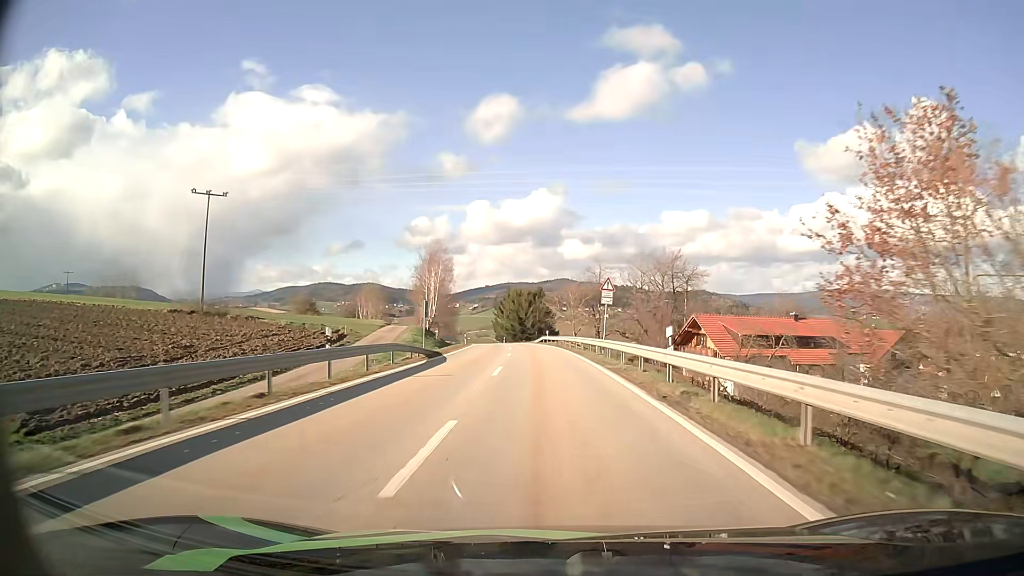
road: secondary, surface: asphalt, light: Day
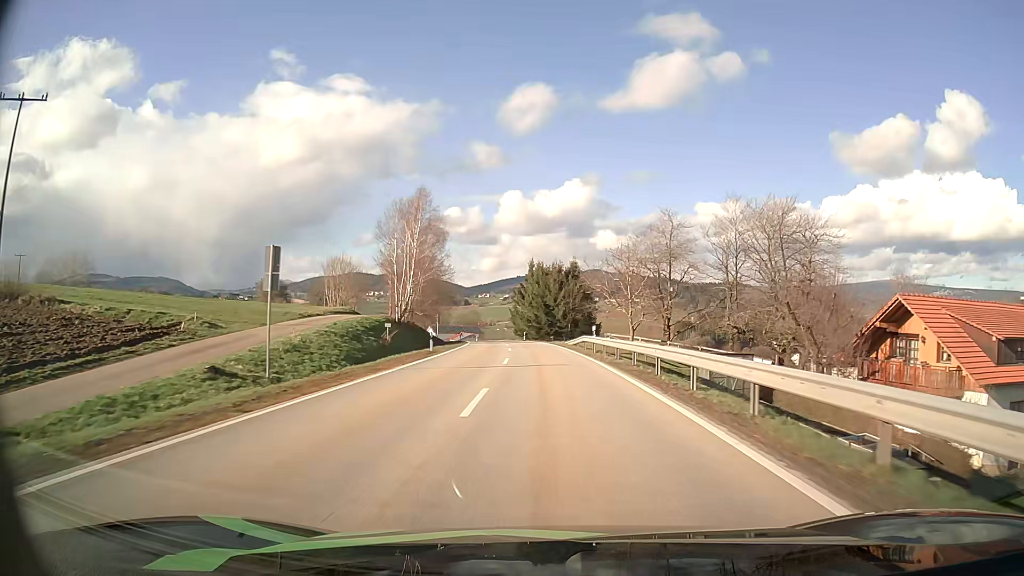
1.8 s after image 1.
(-0.6, +33.7) m; -2°
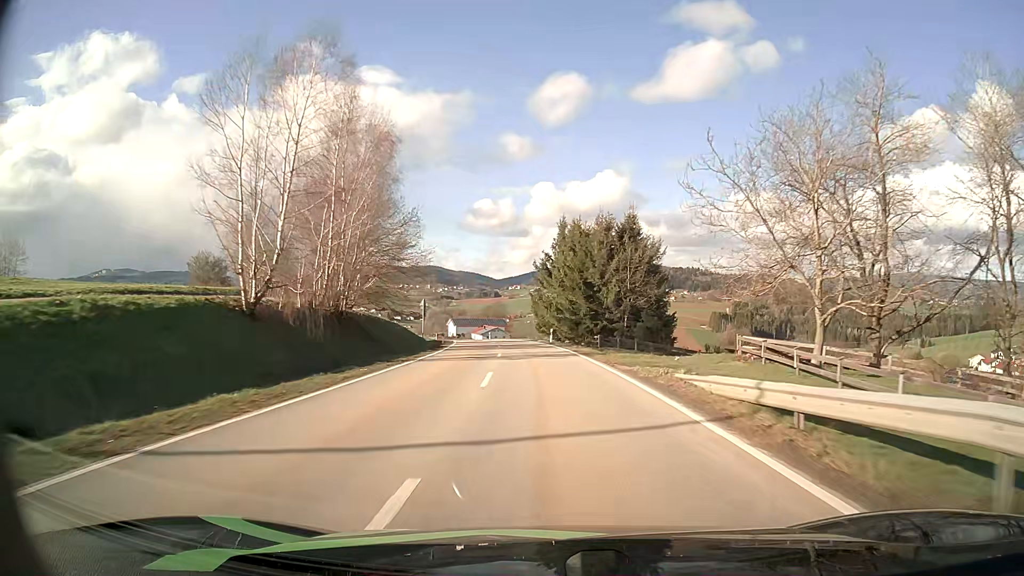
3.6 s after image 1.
(-0.8, +33.8) m; -3°
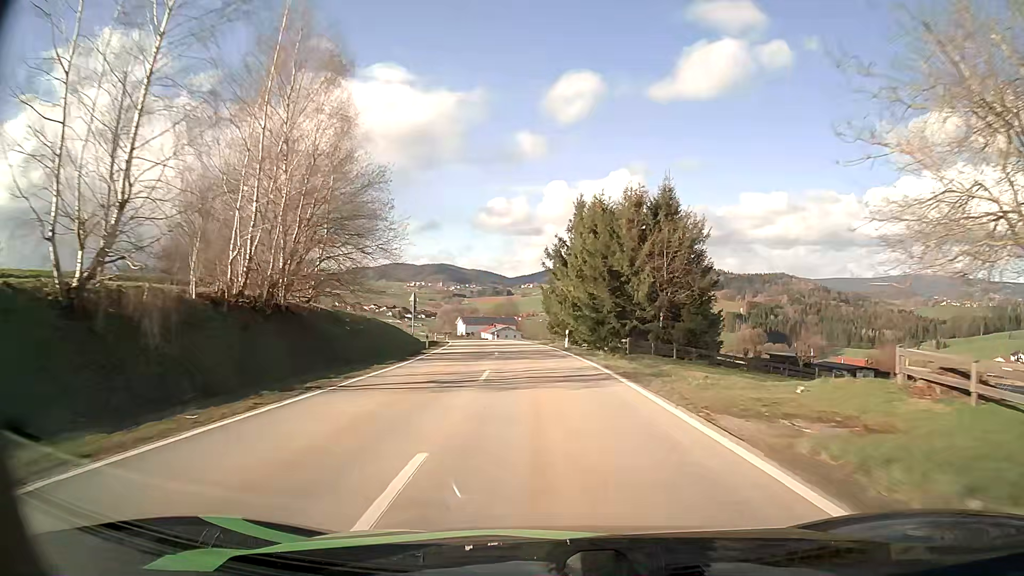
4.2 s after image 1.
(-0.1, +11.1) m; -1°
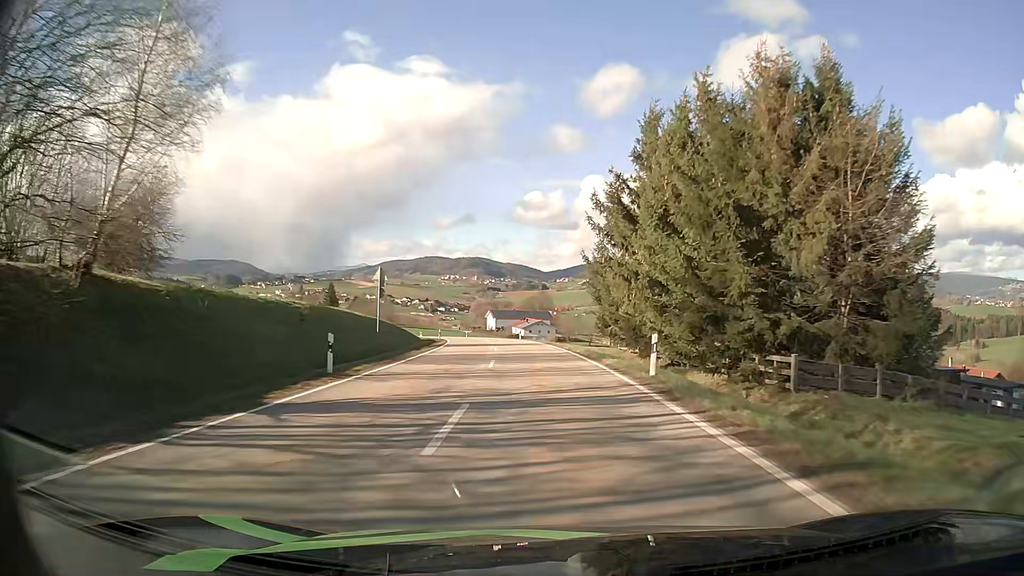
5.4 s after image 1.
(-0.5, +22.0) m; -3°
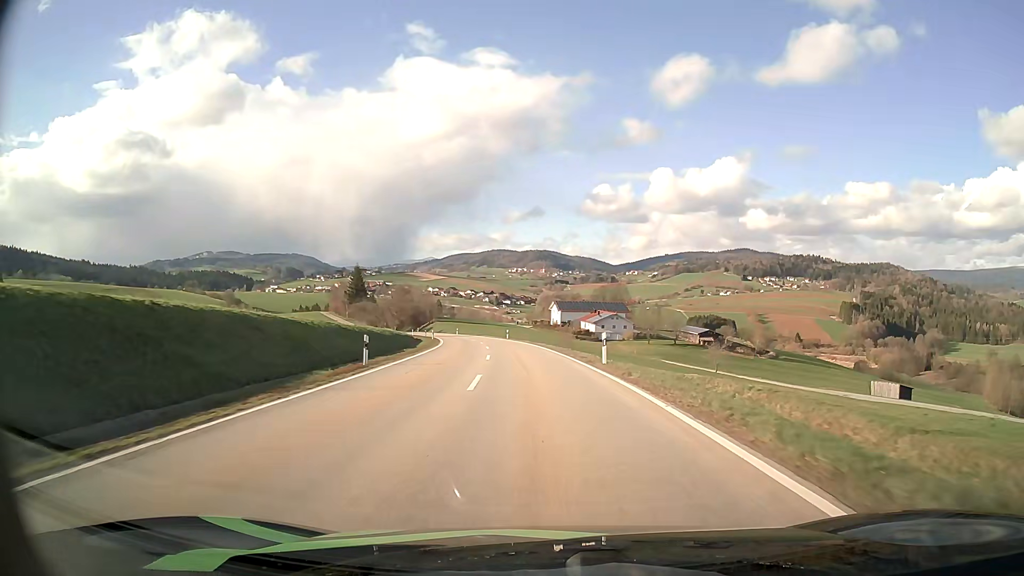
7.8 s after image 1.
(-2.3, +43.8) m; -6°
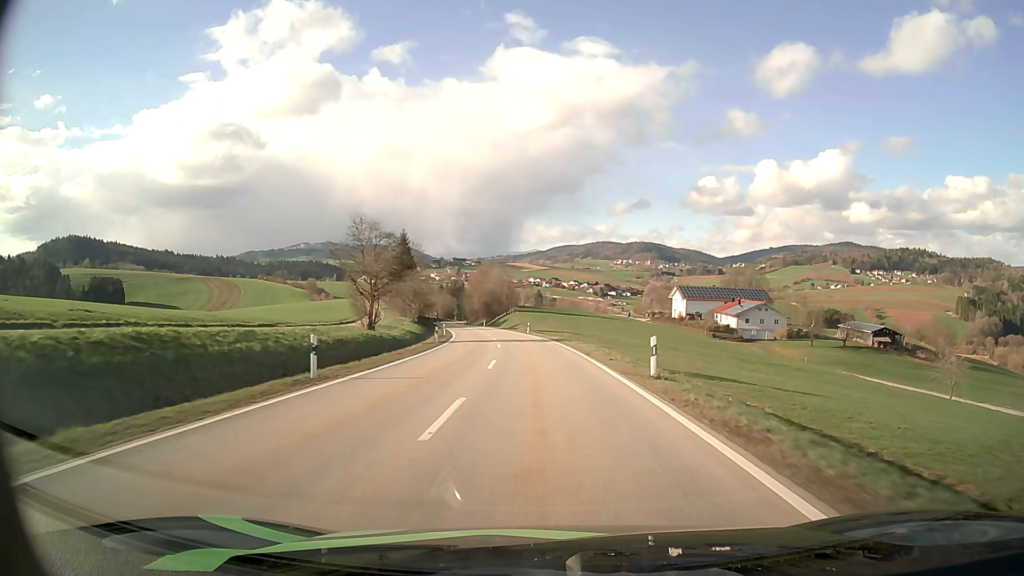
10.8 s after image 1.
(-4.2, +56.4) m; -9°
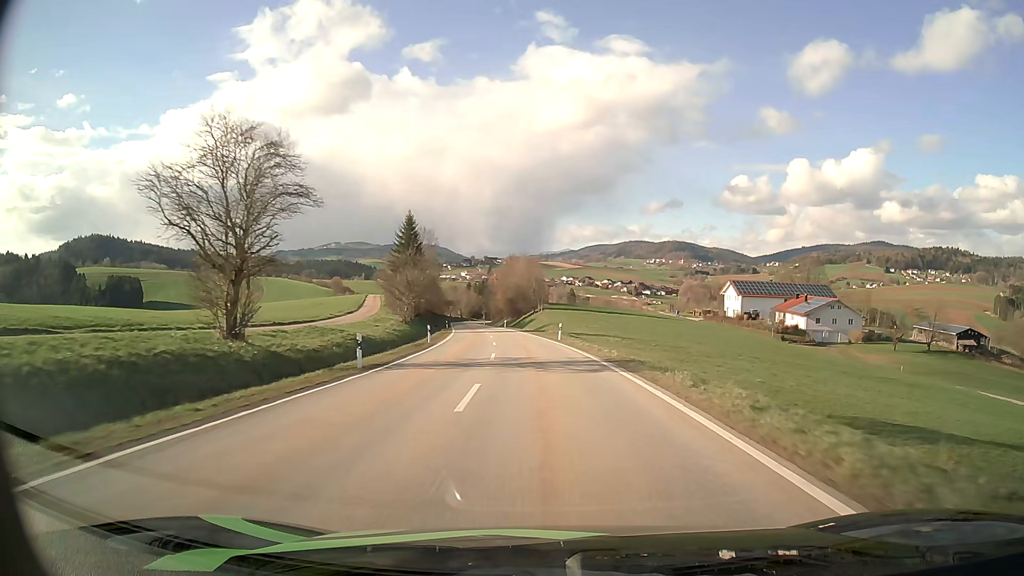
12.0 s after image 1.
(-0.6, +23.5) m; -3°
(0, +10) (0, +20) (-1, +30) (-2, +40) (-3, +50) (-4, +60) (-5, +70) (-7, +80) (-8, +90) (-10, +99) m
